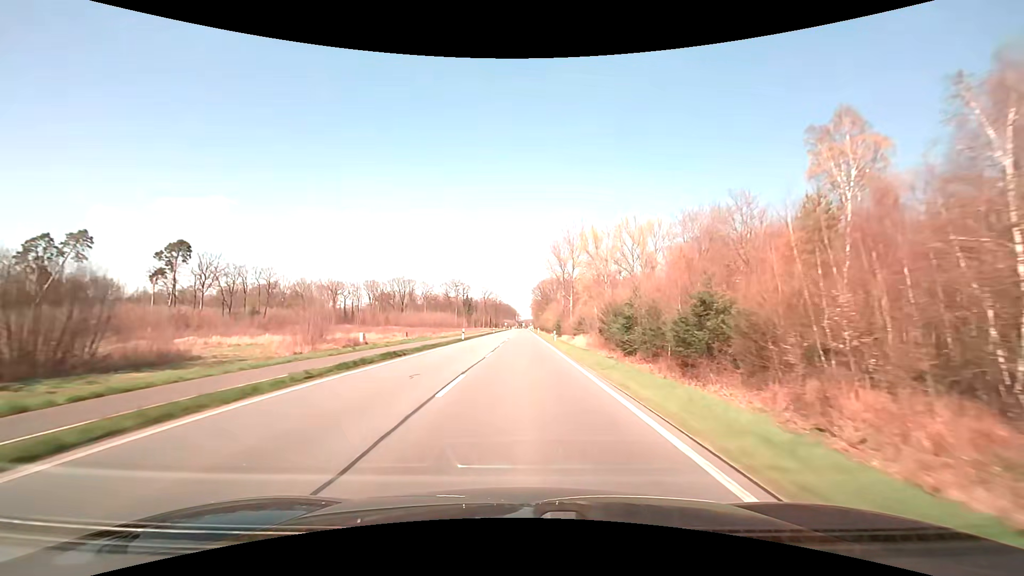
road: primary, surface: asphalt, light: Day
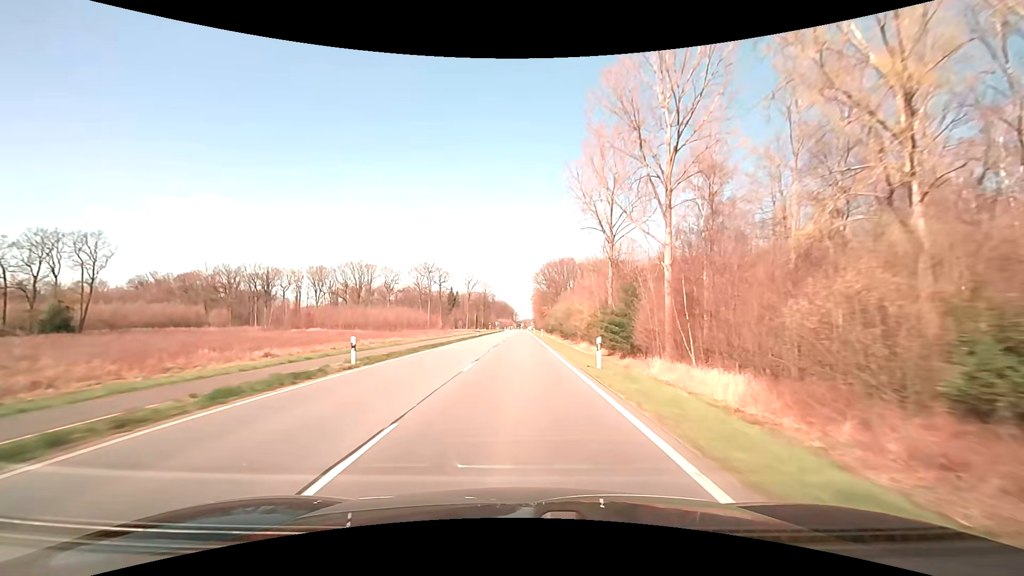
(+0.2, +78.6) m; 0°
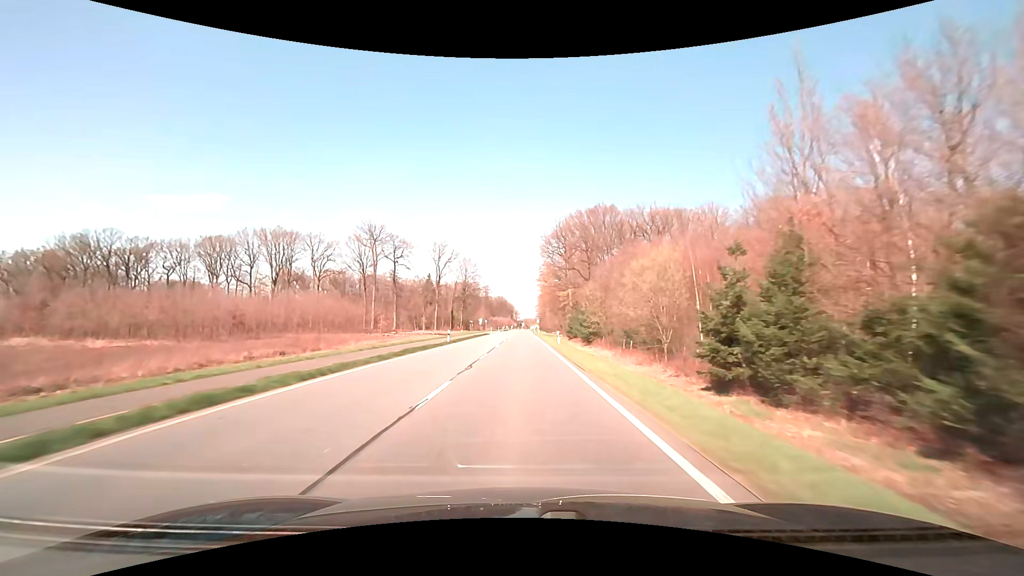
(-0.1, +78.9) m; 0°
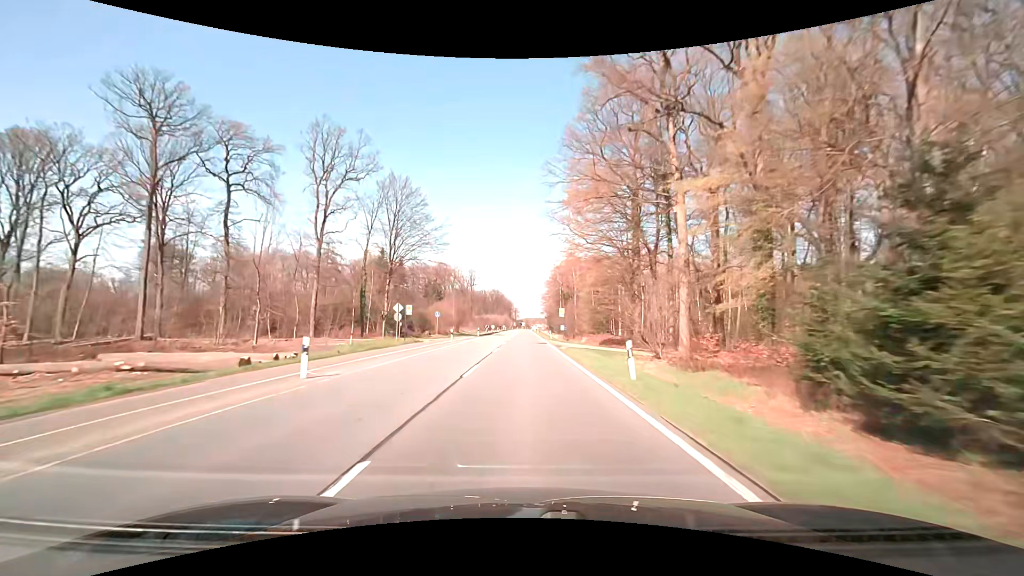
(0.0, +79.2) m; 0°
